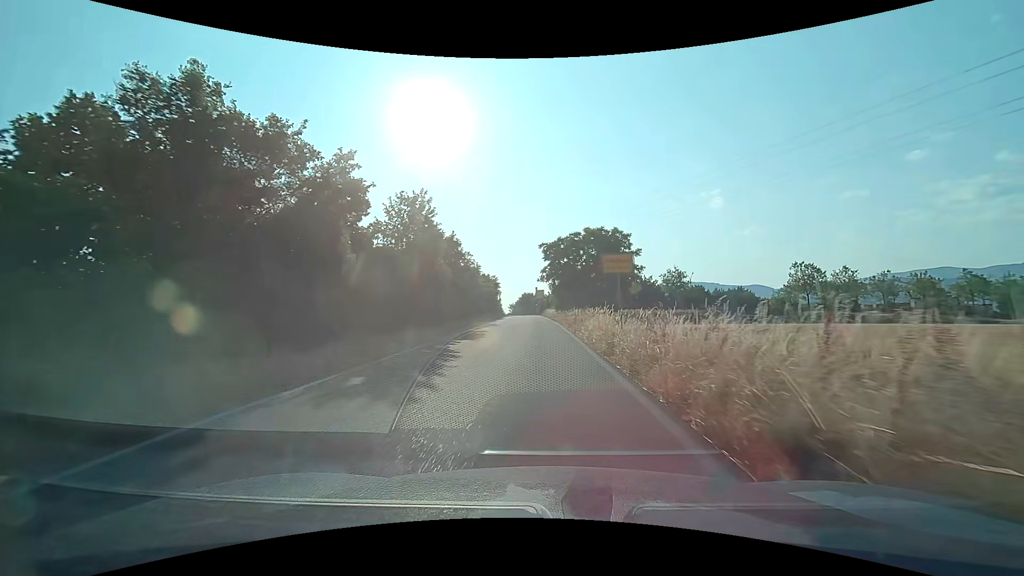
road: trunk_link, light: Day
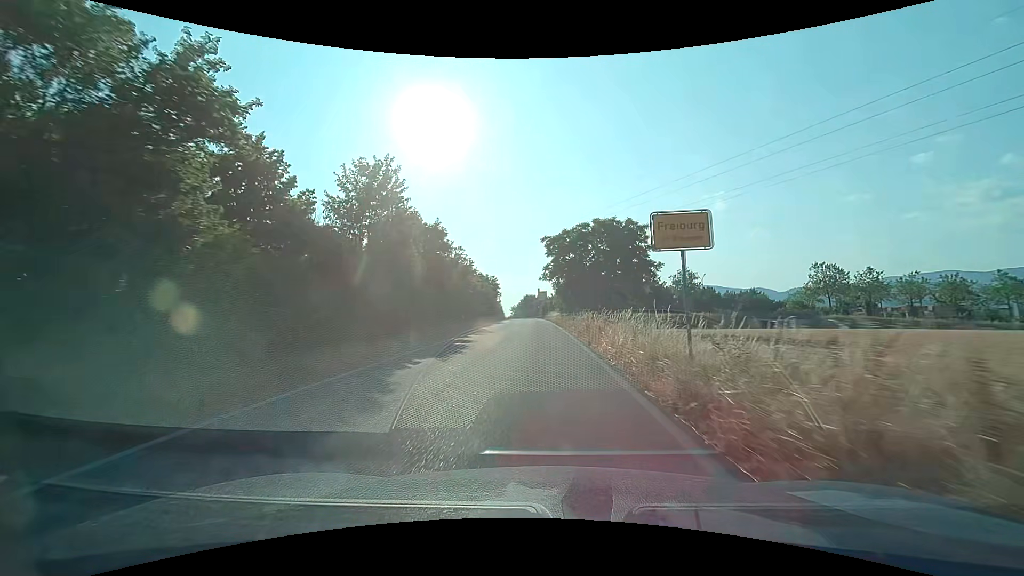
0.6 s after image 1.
(0.0, +6.7) m; -1°
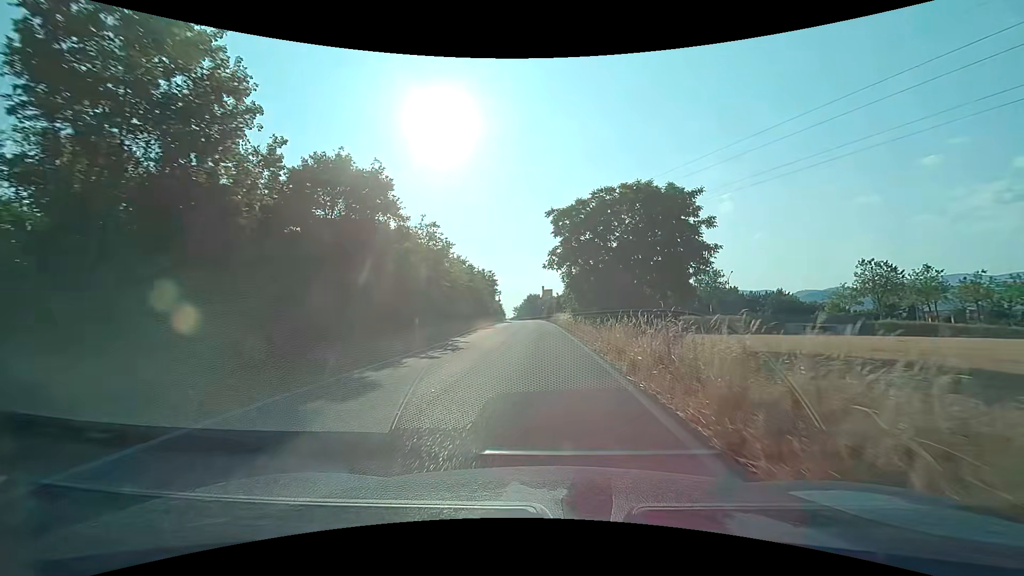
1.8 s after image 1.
(-0.1, +12.9) m; 0°
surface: asphalt
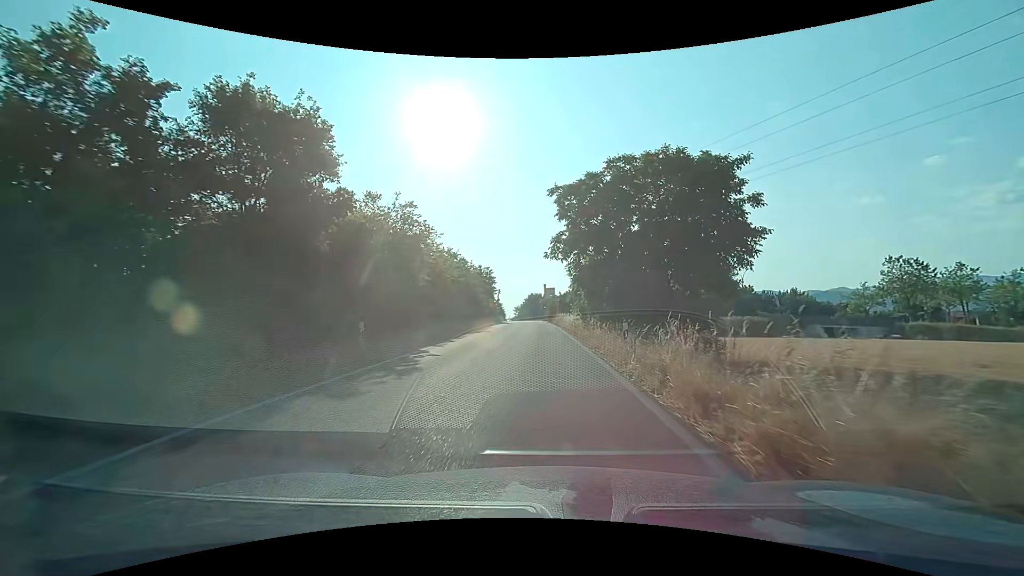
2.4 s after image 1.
(0.0, +6.3) m; 0°
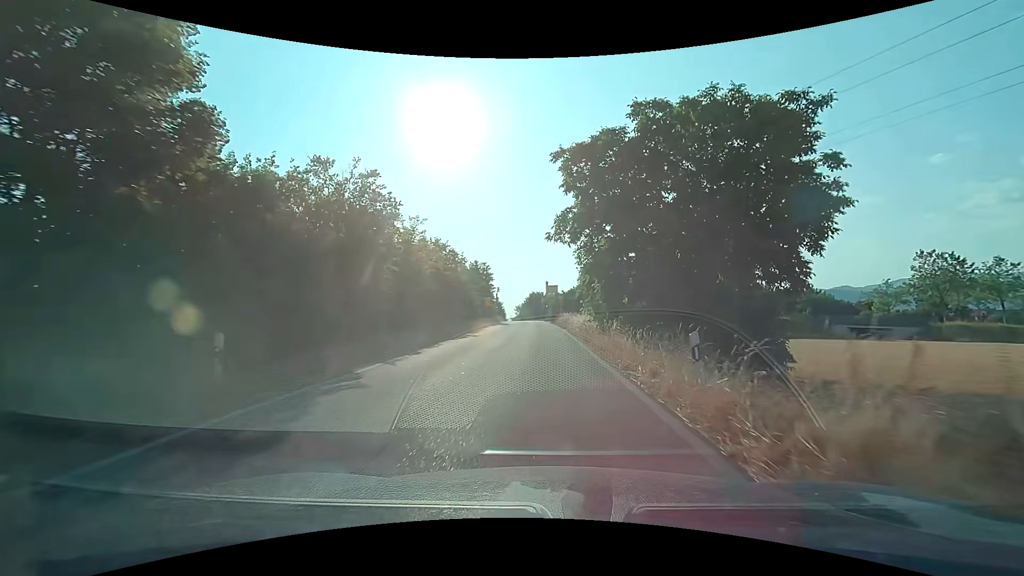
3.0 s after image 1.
(0.0, +6.2) m; 0°
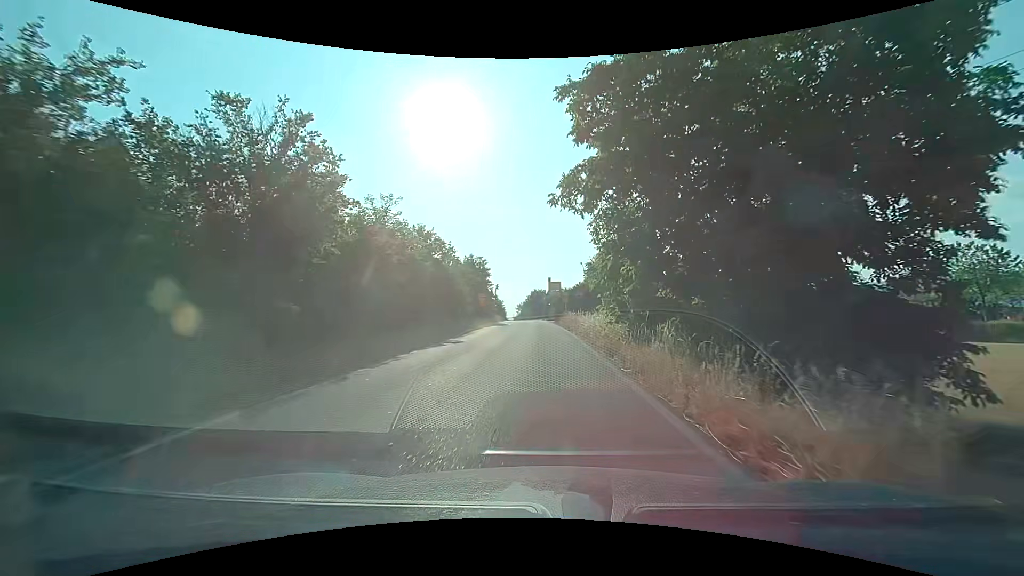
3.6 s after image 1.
(0.0, +6.1) m; 0°
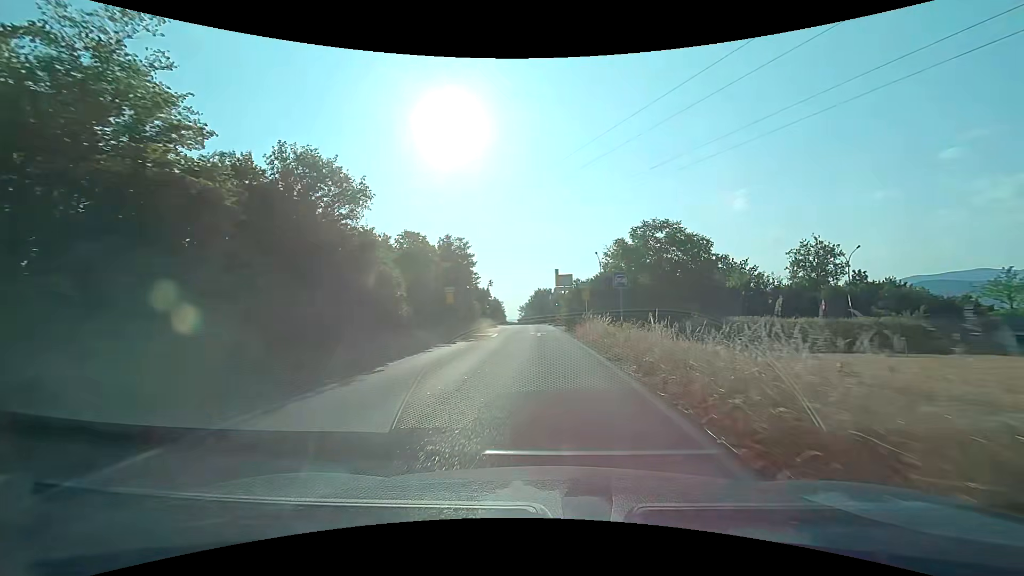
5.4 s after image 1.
(-0.2, +17.7) m; -1°
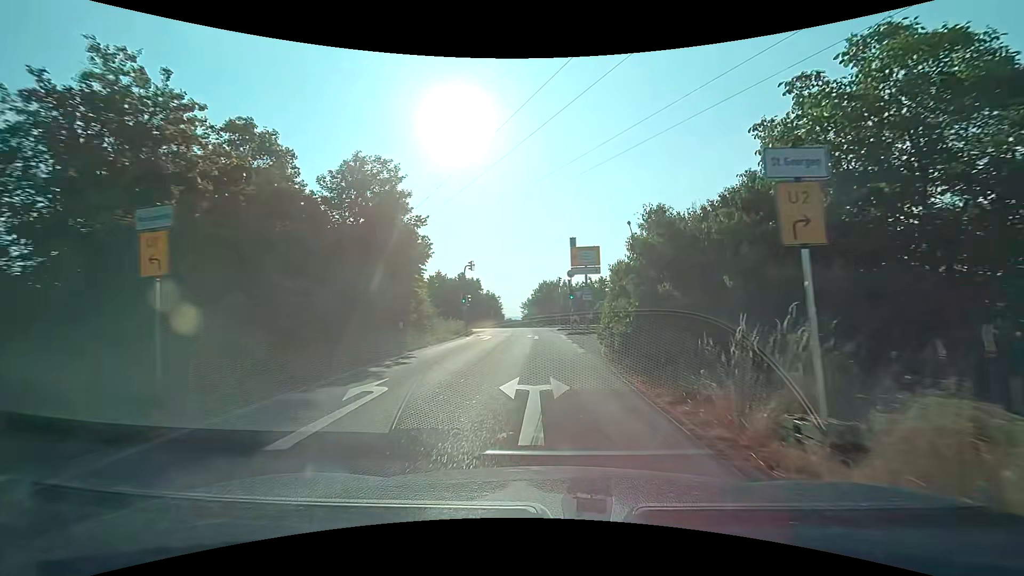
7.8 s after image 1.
(-0.3, +22.4) m; -1°
(0, +10) (0, +20) (0, +30) (-1, +40) (-2, +50) (-5, +59) (-13, +65) (-23, +67) (-33, +69) (-43, +70) m
